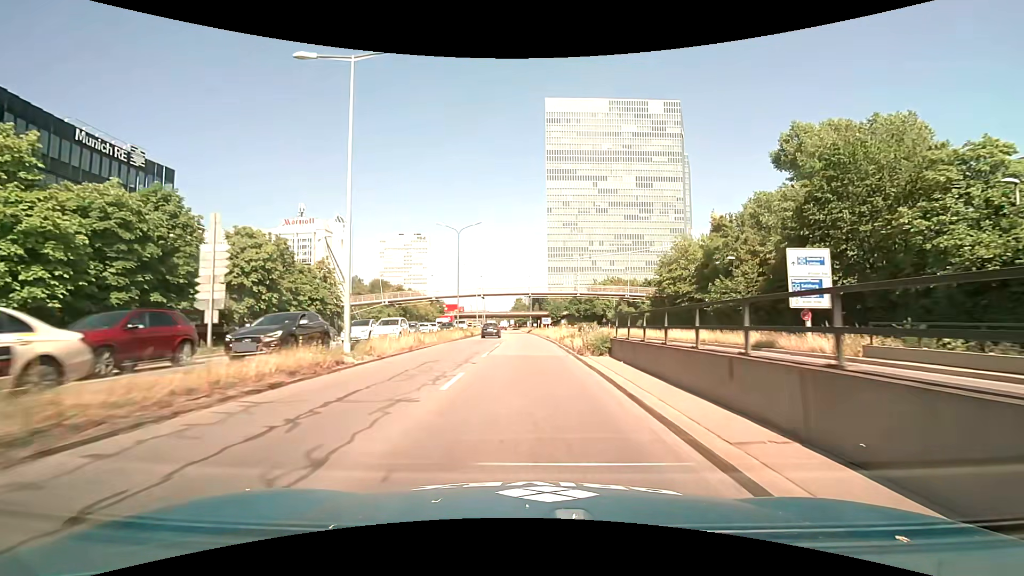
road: trunk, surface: asphalt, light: Day
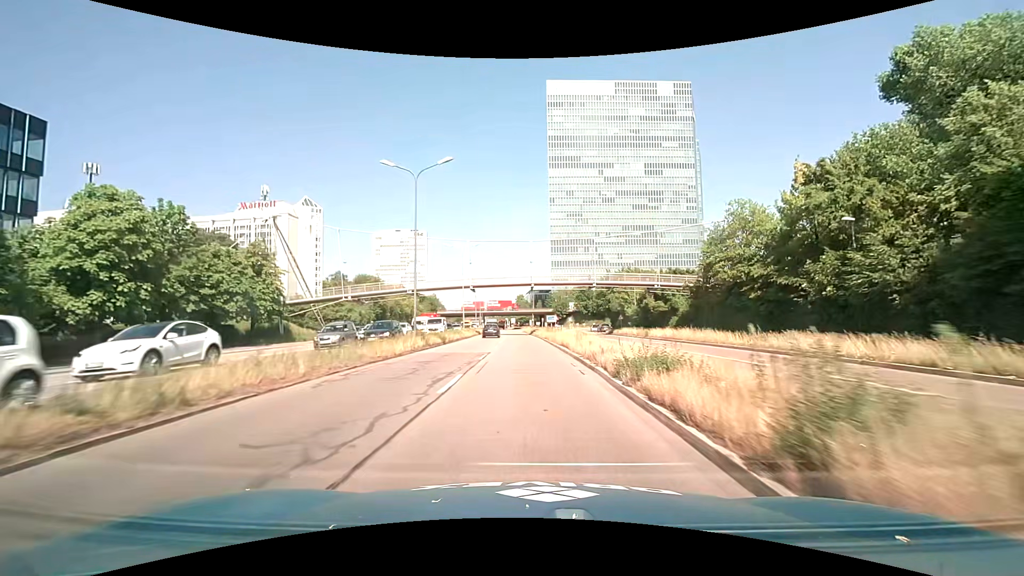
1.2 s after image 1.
(-0.1, +17.9) m; 0°
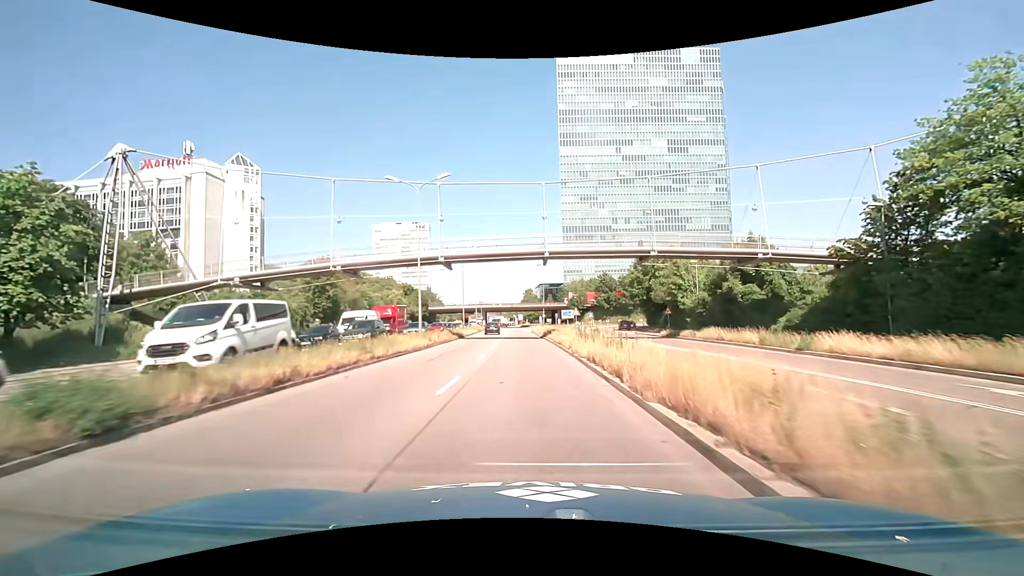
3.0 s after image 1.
(-0.3, +26.8) m; -1°
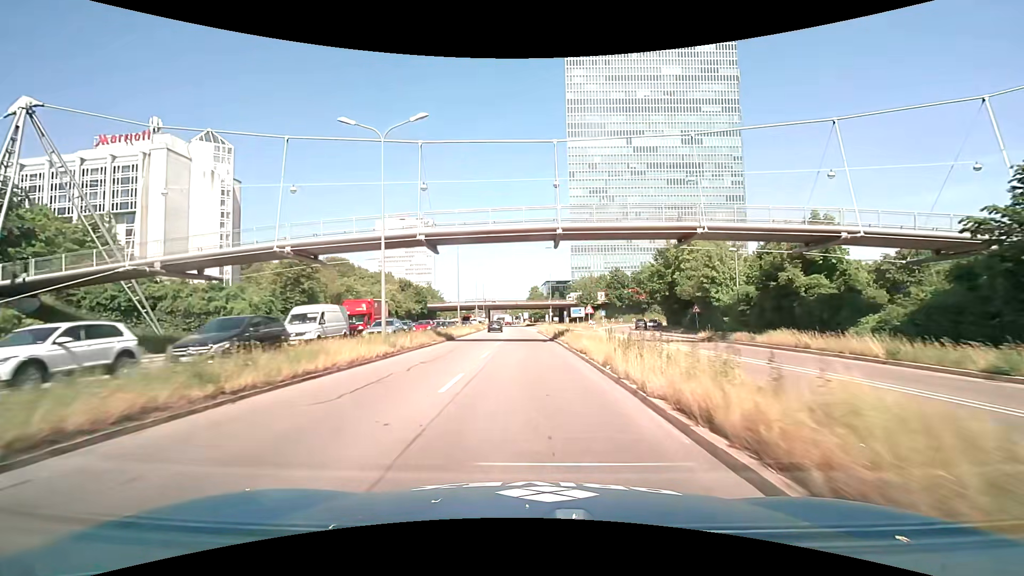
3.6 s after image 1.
(0.0, +9.0) m; -1°
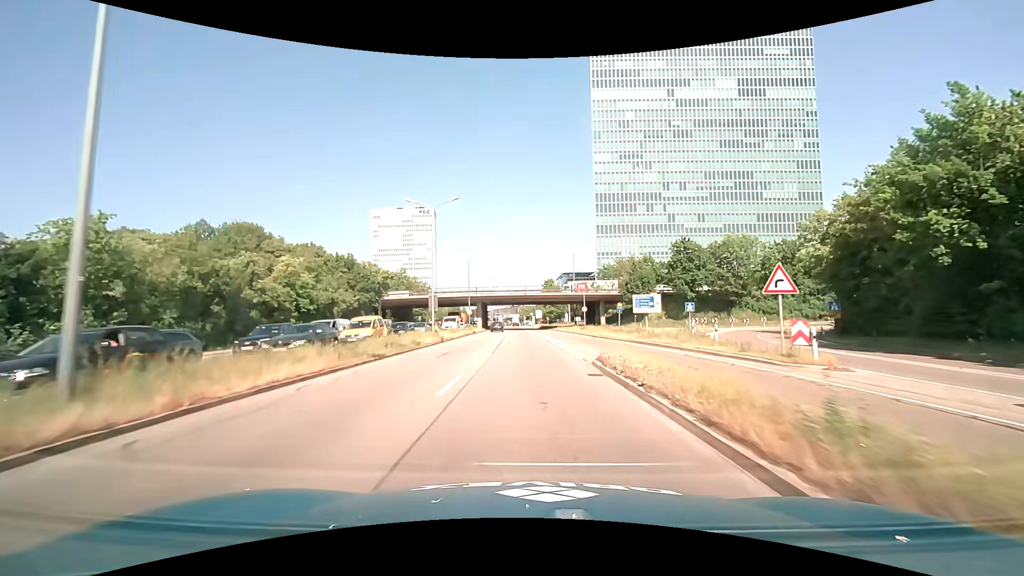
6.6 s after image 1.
(-0.5, +45.5) m; -1°
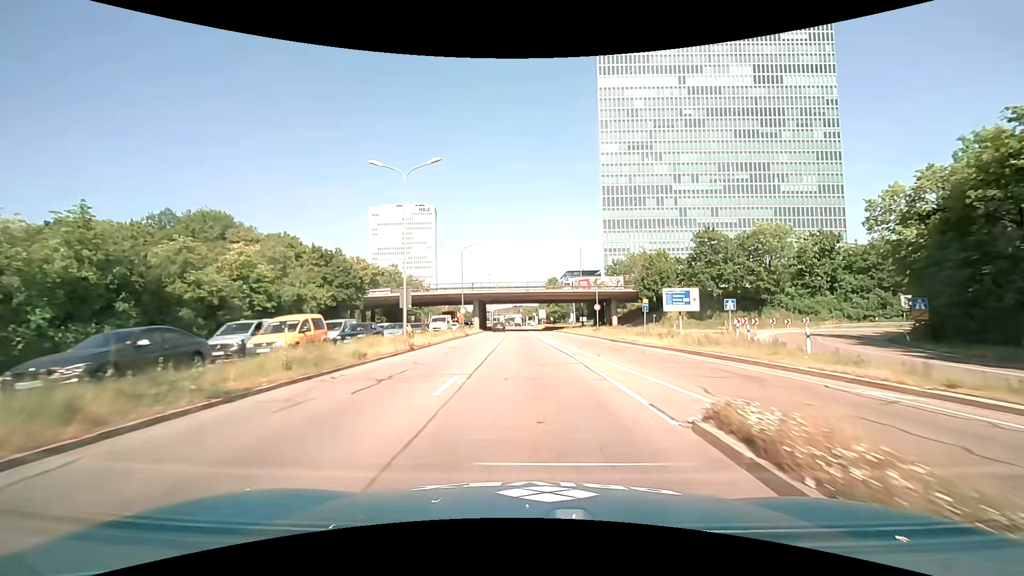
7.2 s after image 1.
(0.0, +9.2) m; 0°
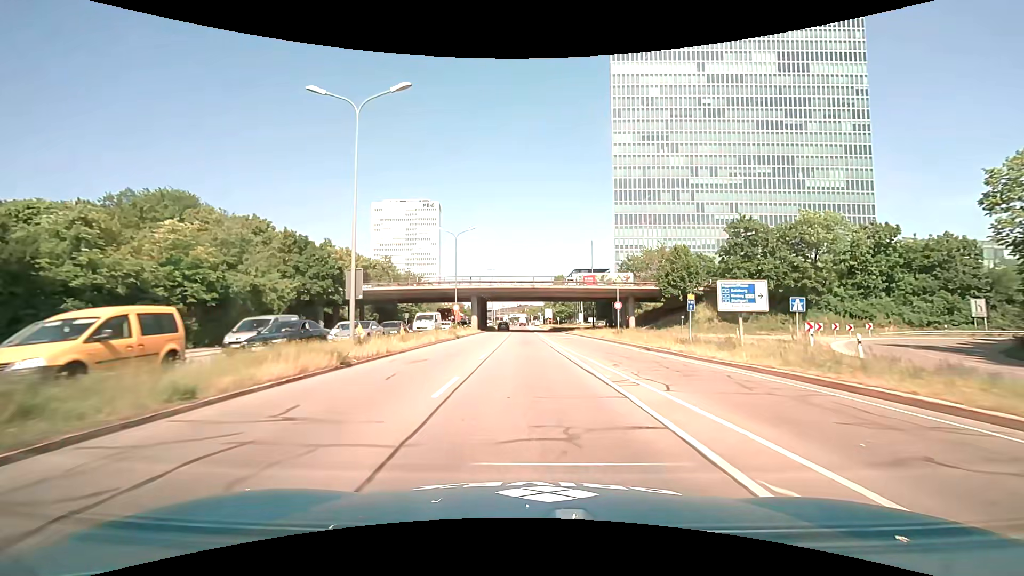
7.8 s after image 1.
(0.0, +9.2) m; -1°
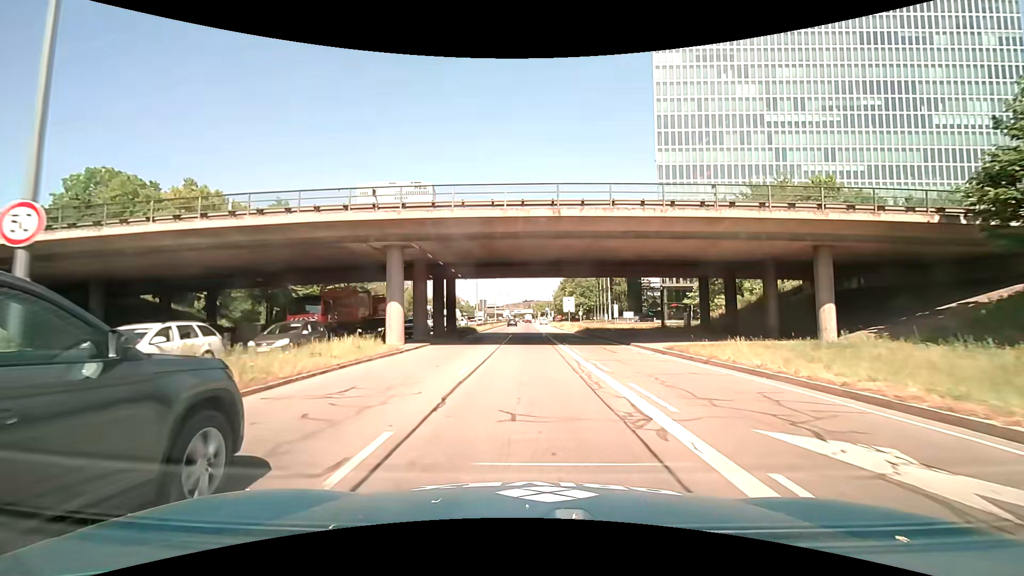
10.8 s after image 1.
(-0.4, +41.9) m; -1°
(0, +10) (0, +20) (0, +30) (0, +40) (0, +50) (0, +60) (0, +70) (0, +80) (0, +90) (0, +100) m
